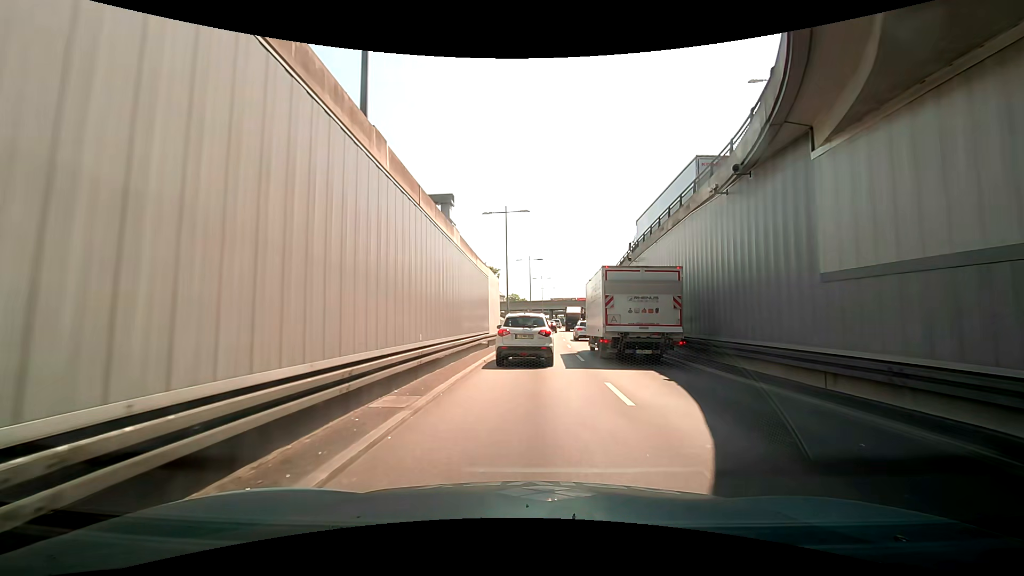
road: trunk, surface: asphalt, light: Day
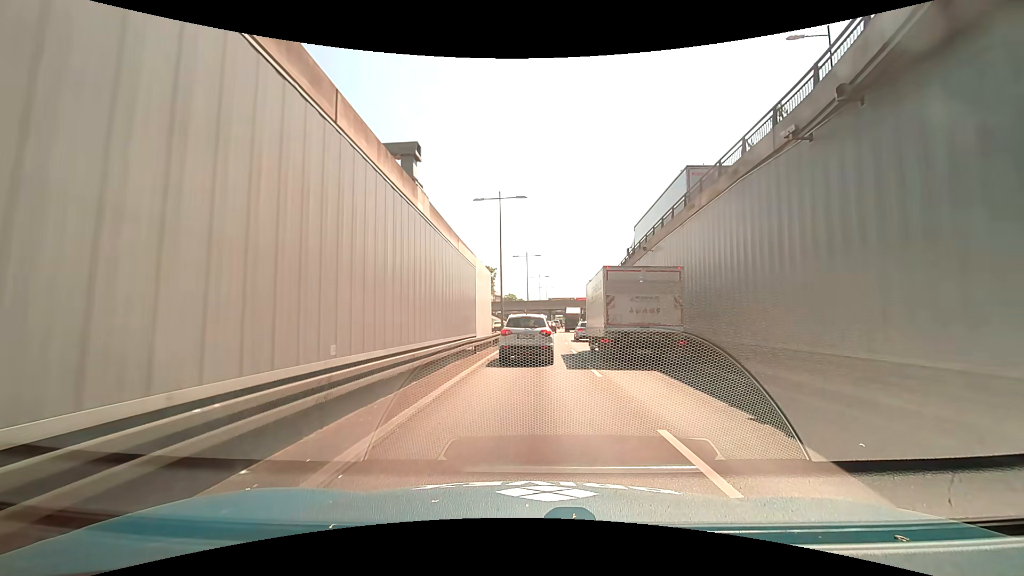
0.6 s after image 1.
(0.0, +4.8) m; -2°
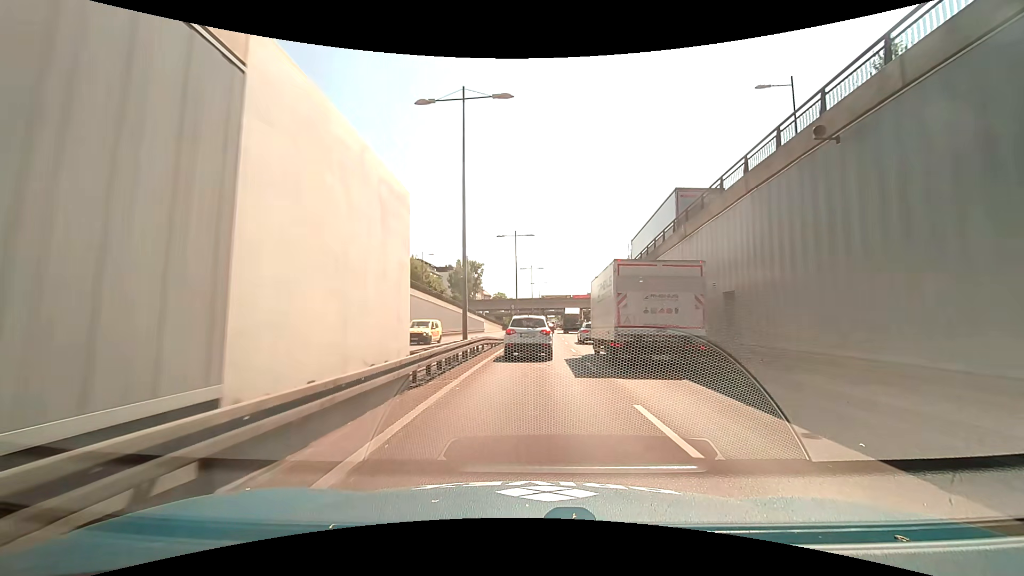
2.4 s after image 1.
(+0.1, +16.5) m; +1°
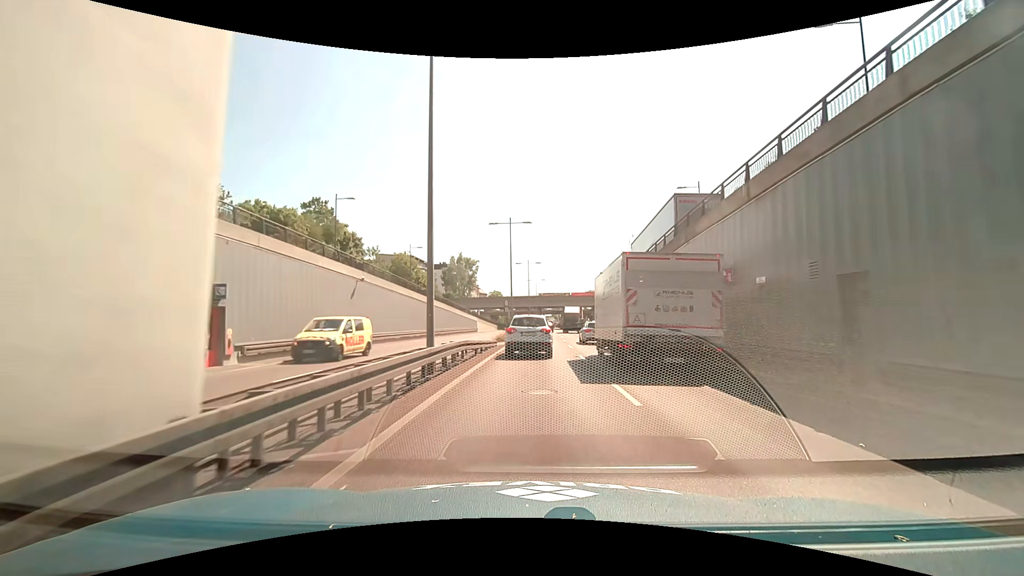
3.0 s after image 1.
(0.0, +6.1) m; 0°
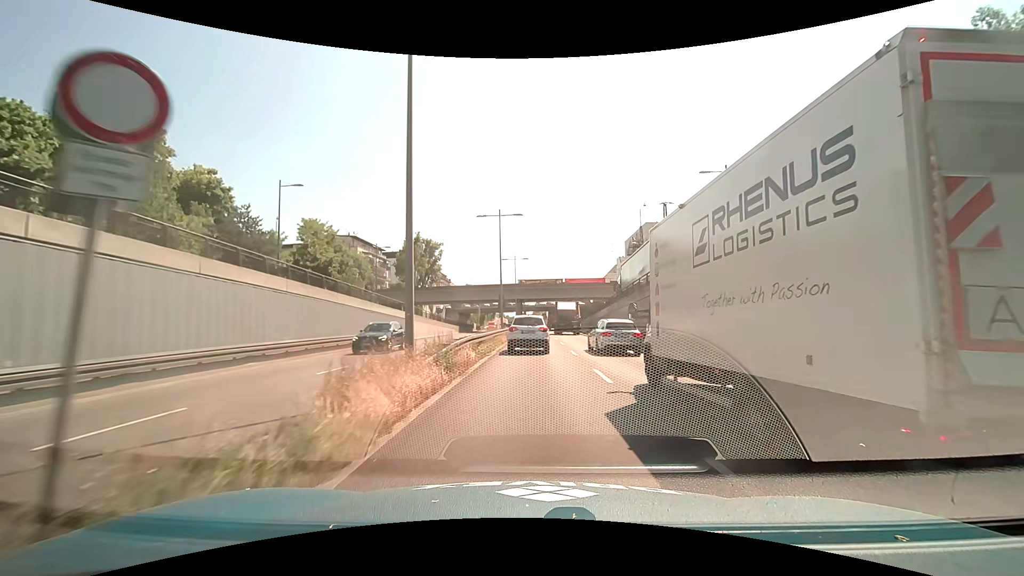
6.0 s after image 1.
(+0.5, +33.4) m; +2°
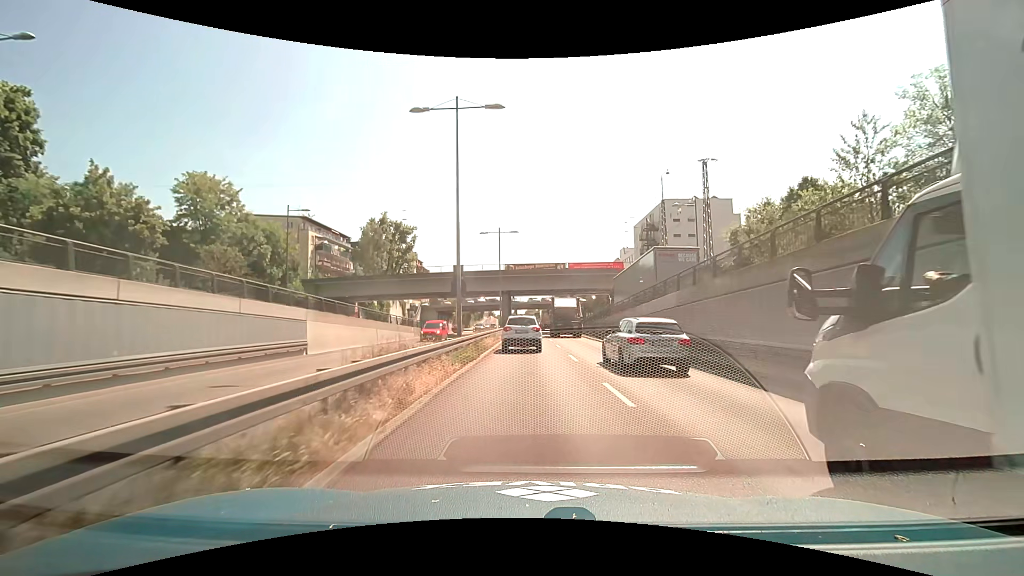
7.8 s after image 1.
(+0.1, +21.2) m; +1°
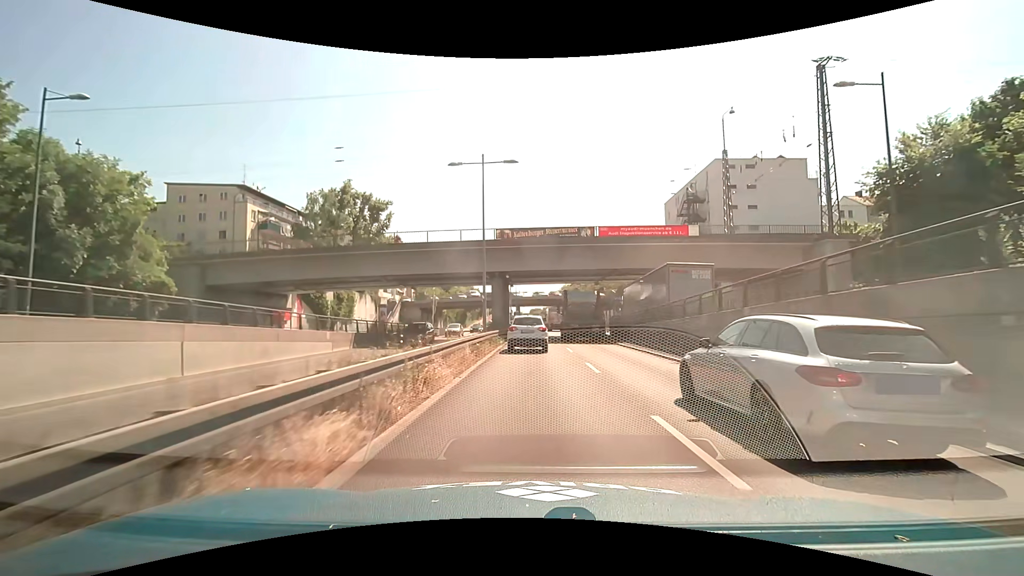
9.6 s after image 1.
(-0.1, +21.9) m; -1°
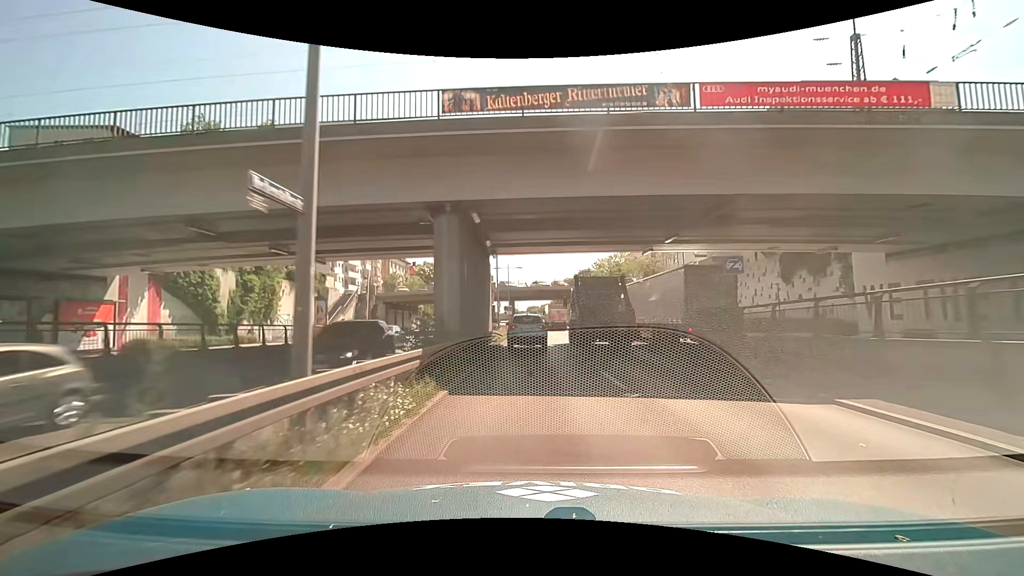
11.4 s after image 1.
(+0.1, +21.5) m; +1°
(0, +10) (0, +20) (0, +30) (0, +40) (0, +50) (0, +60) (0, +70) (-1, +80) (0, +90) (0, +100) m
